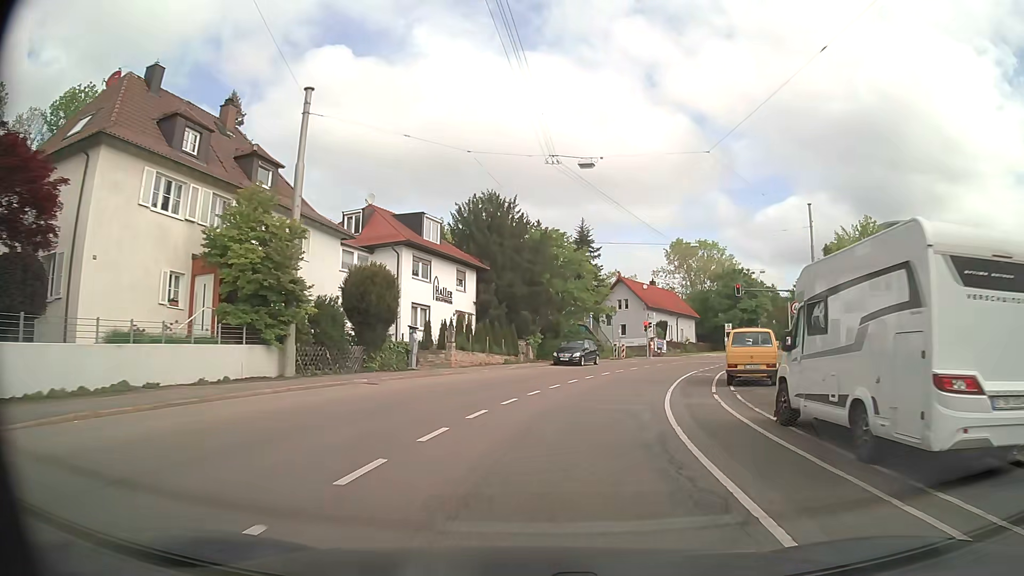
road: secondary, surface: asphalt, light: Day
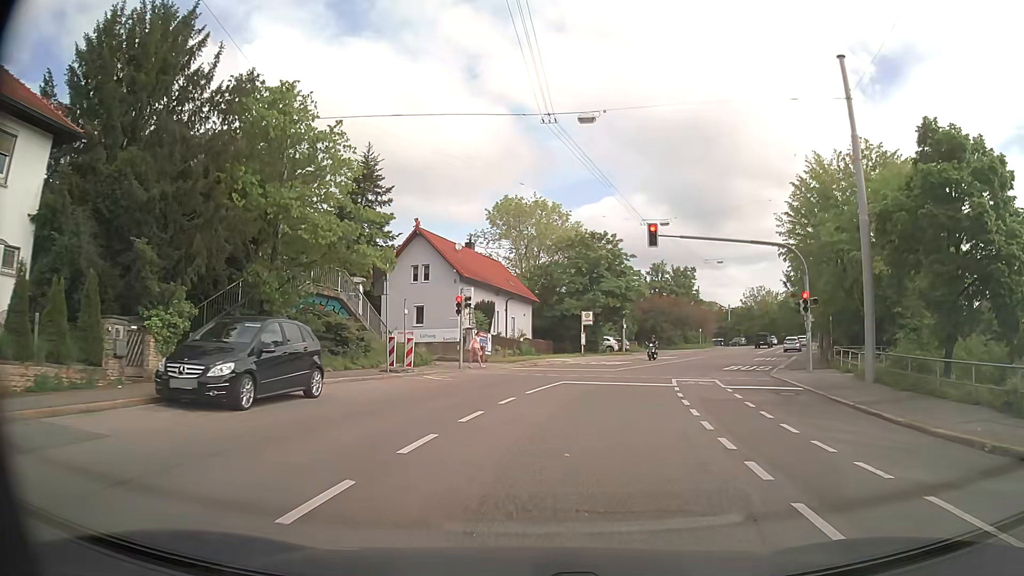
(+4.2, +28.1) m; +17°
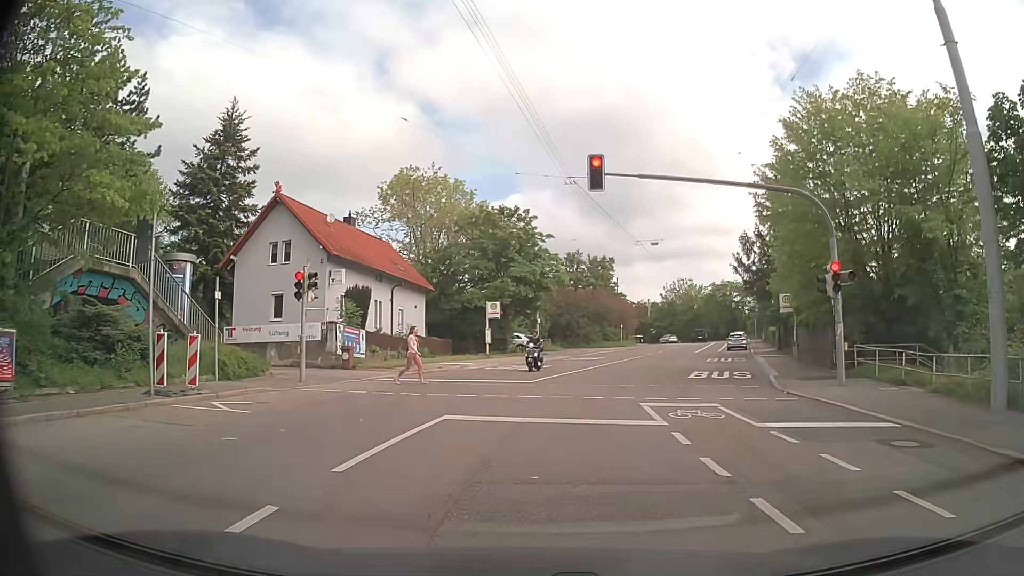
(+0.6, +9.8) m; +8°
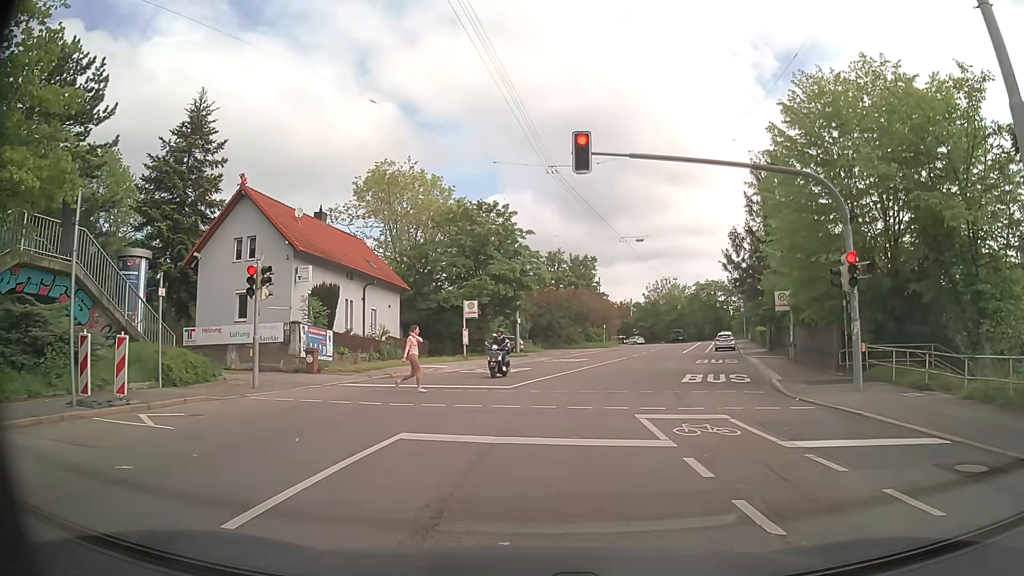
(0.0, +2.0) m; 0°
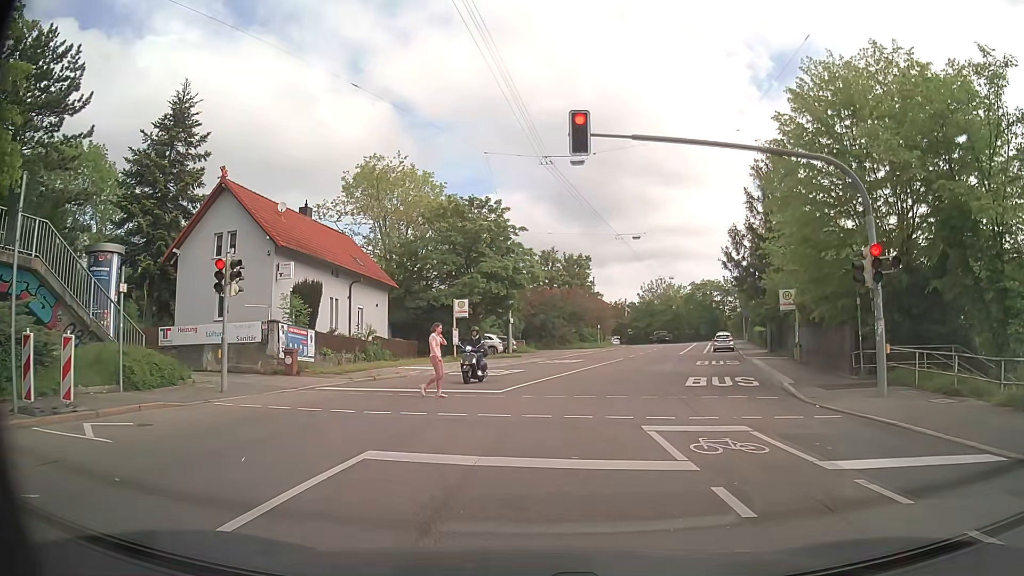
(0.0, +1.4) m; +3°
